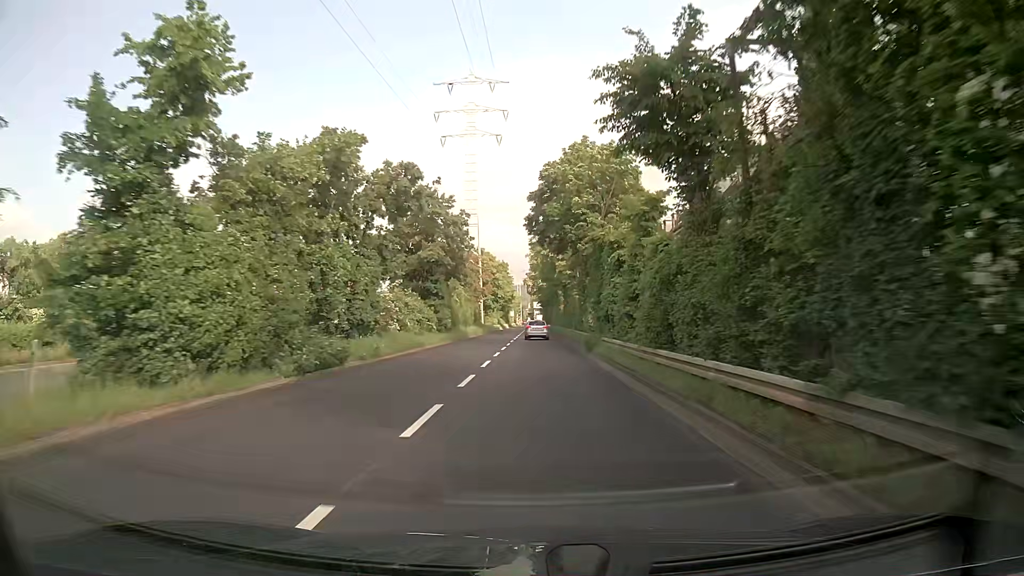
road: trunk_link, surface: asphalt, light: Day
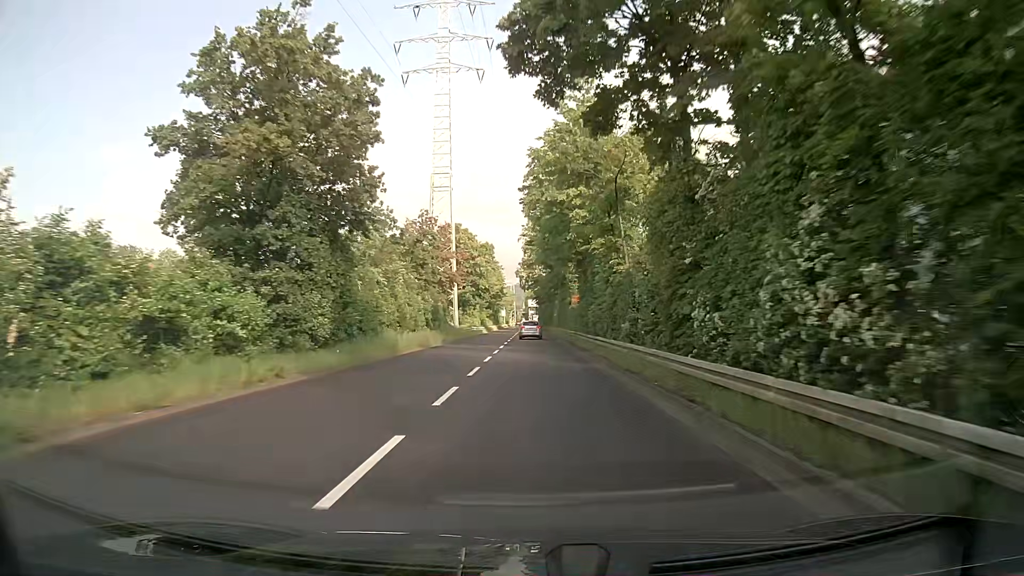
(0.0, +27.2) m; +1°
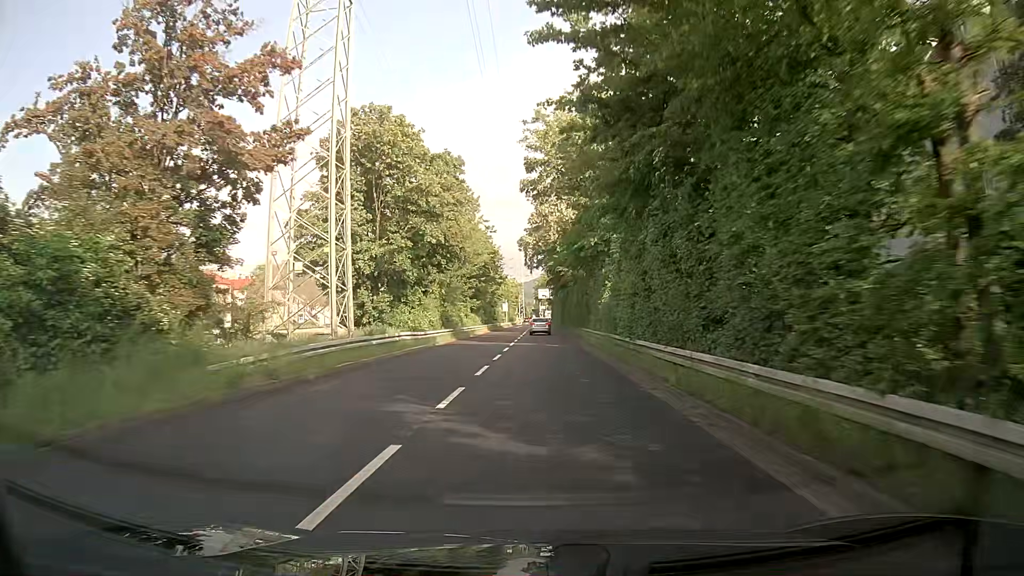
(-0.4, +42.7) m; -1°
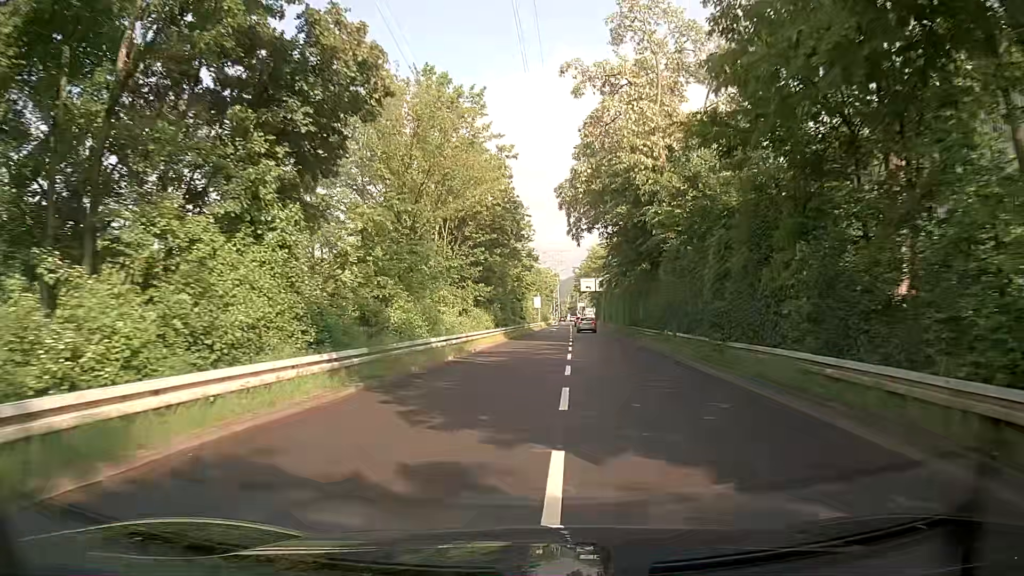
(-1.0, +30.2) m; -3°
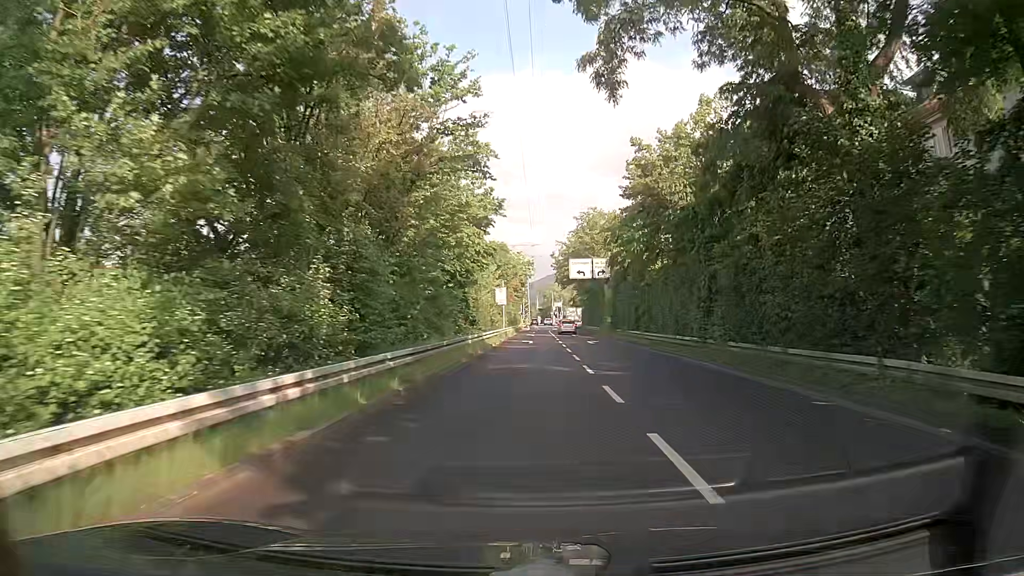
(+0.4, +35.0) m; +2°
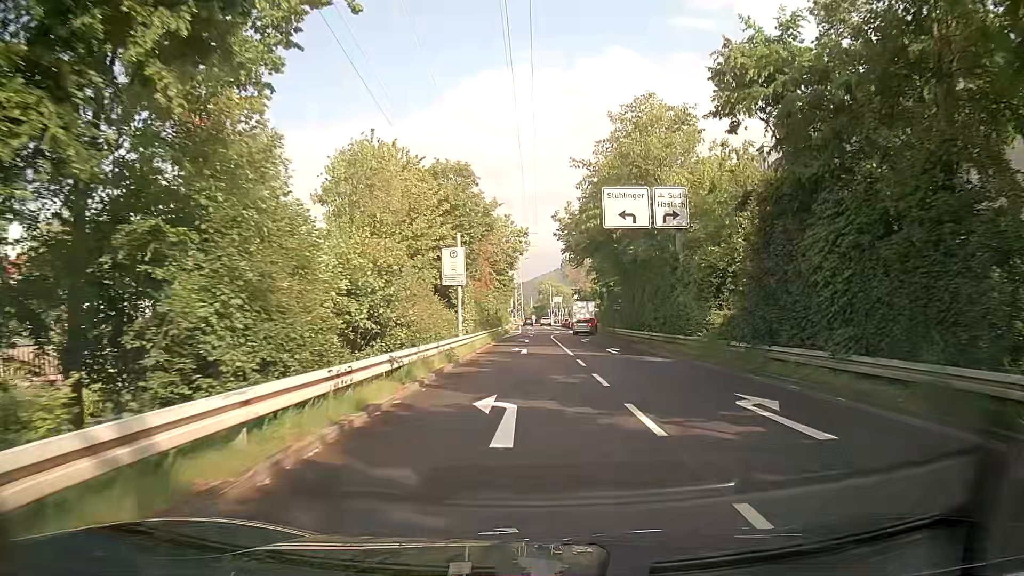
(+0.5, +33.3) m; +1°
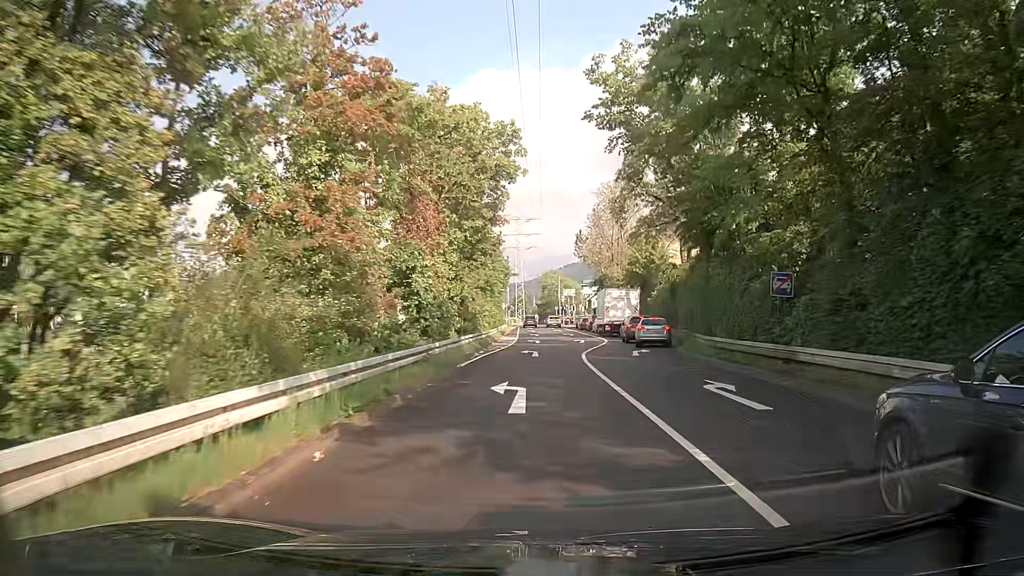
(-0.2, +32.6) m; 0°
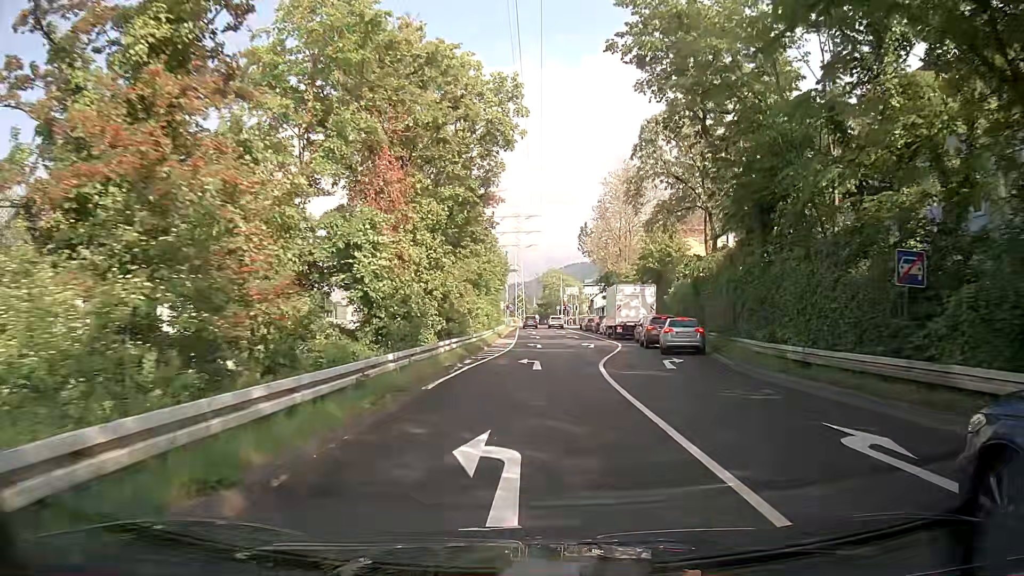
(0.0, +6.4) m; -1°
